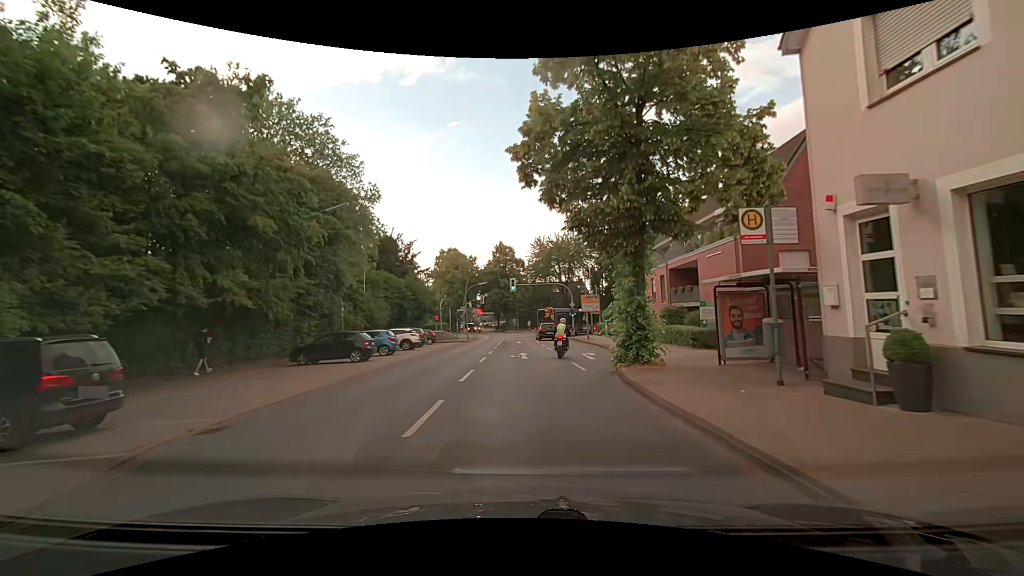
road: secondary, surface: asphalt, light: Day
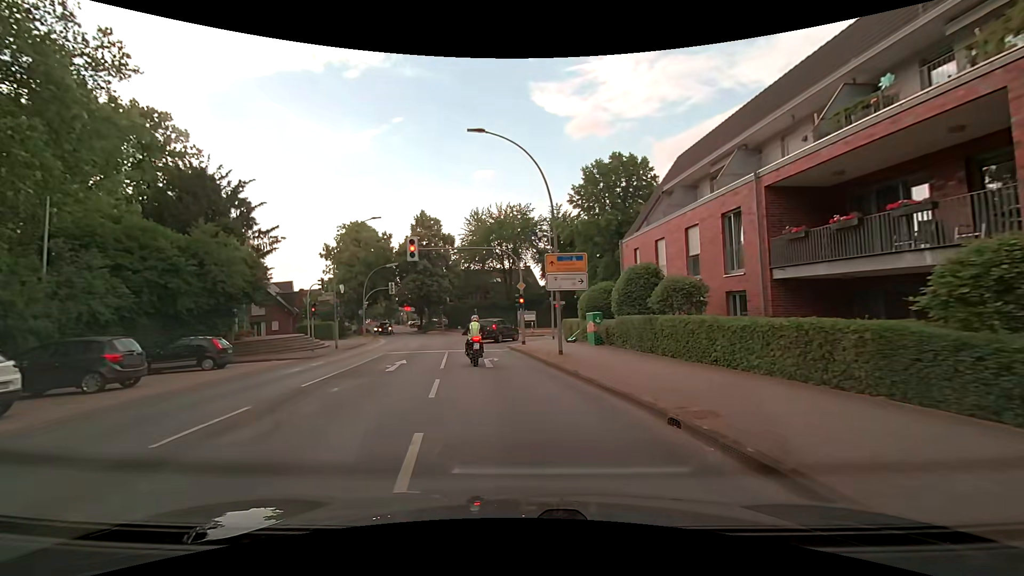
(+1.8, +24.7) m; +7°
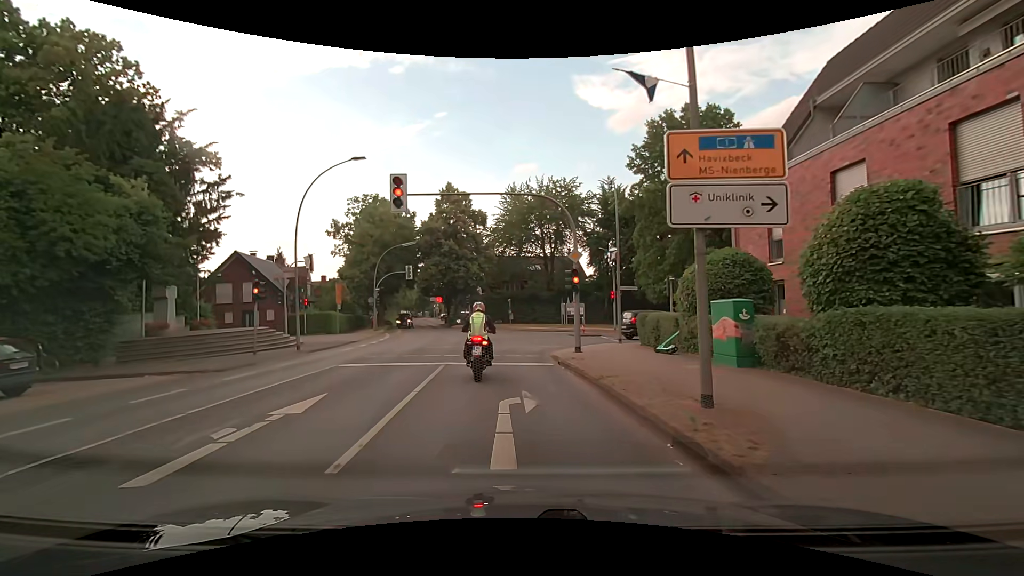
(-0.4, +11.0) m; -5°
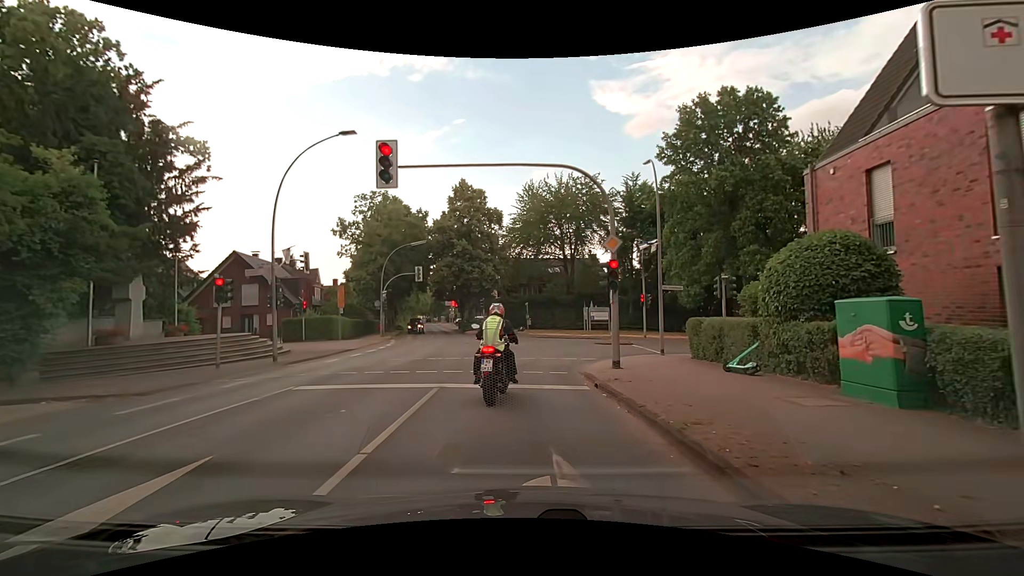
(-0.1, +3.8) m; -3°
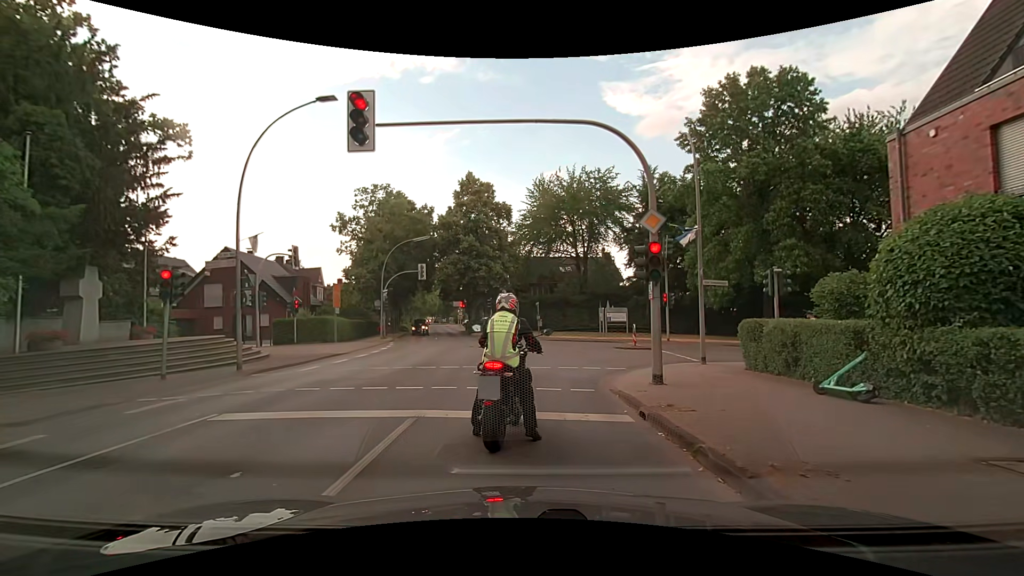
(0.0, +3.1) m; 0°
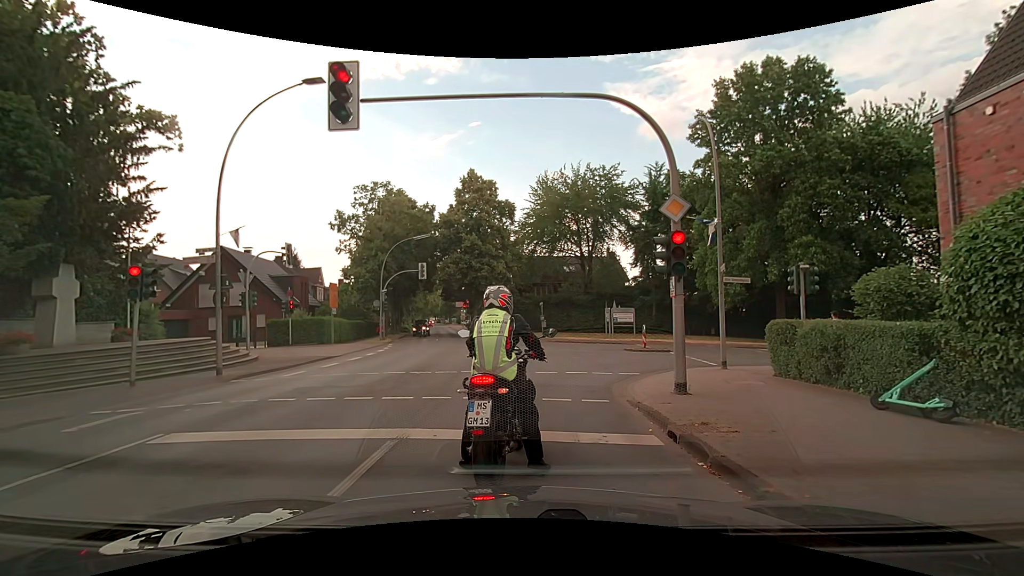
(0.0, +1.2) m; +1°
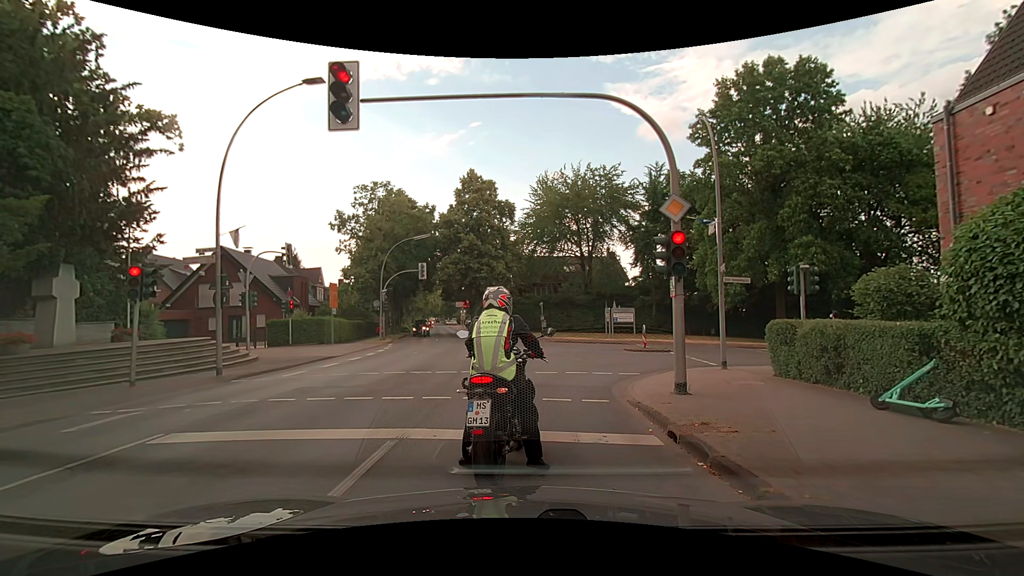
(0.0, 0.0) m; 0°
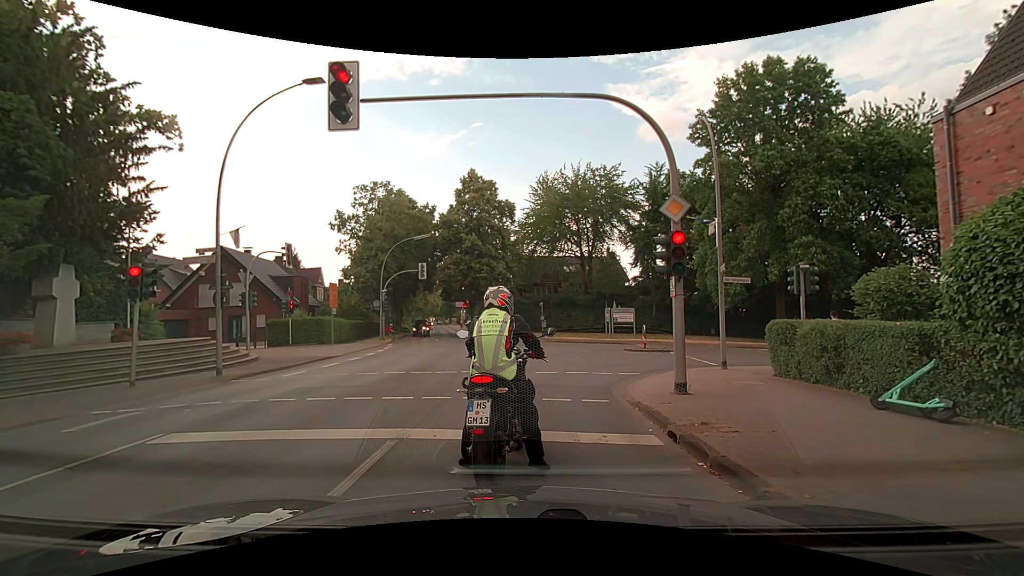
(0.0, 0.0) m; 0°
